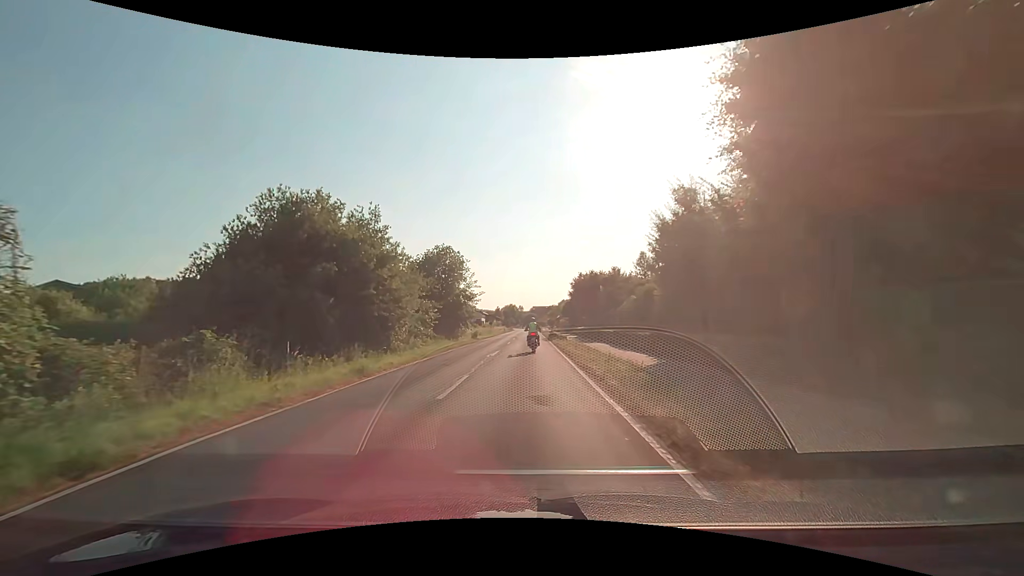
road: secondary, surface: asphalt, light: Day
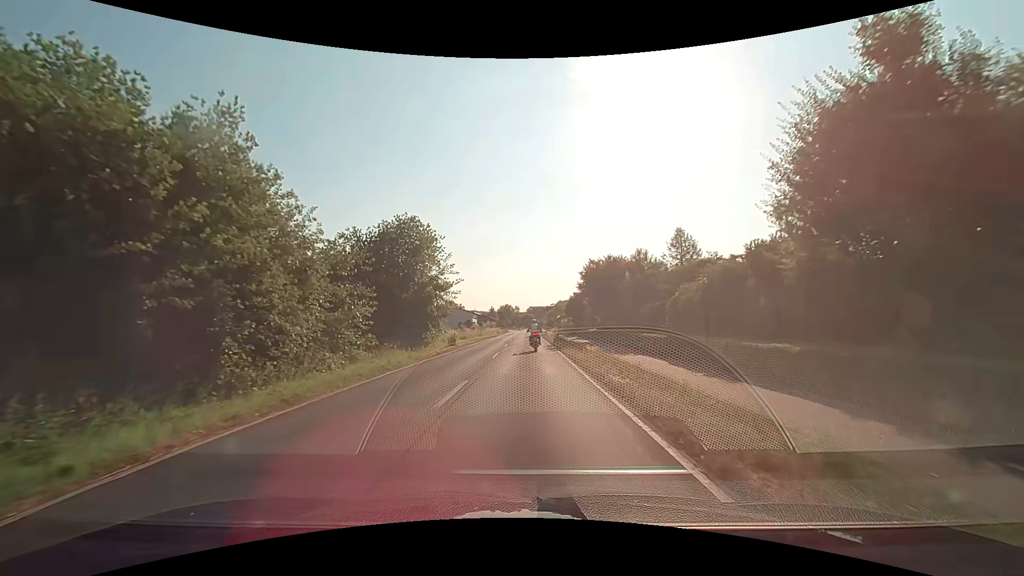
(0.0, +13.0) m; 0°
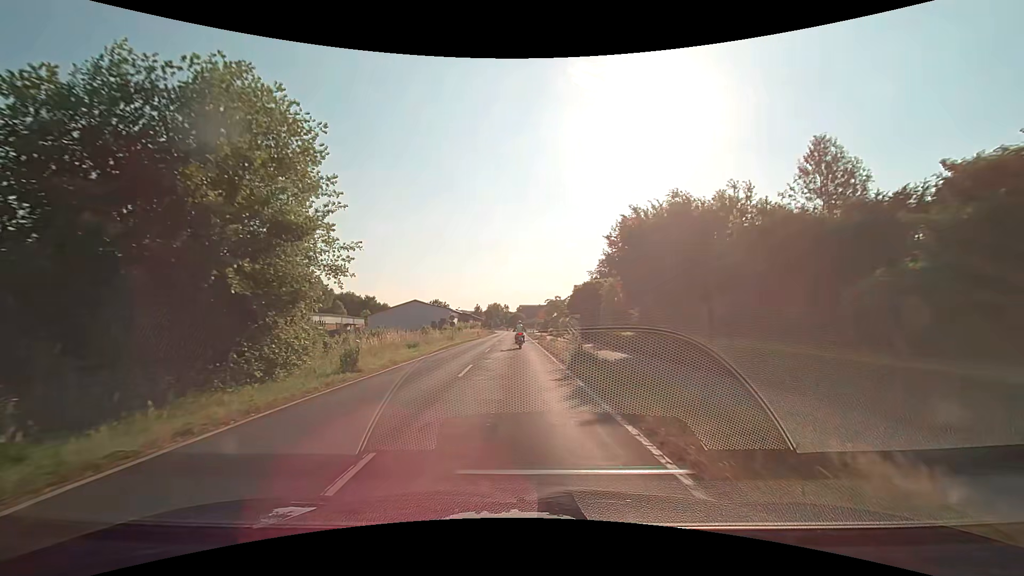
(+0.2, +19.2) m; +1°
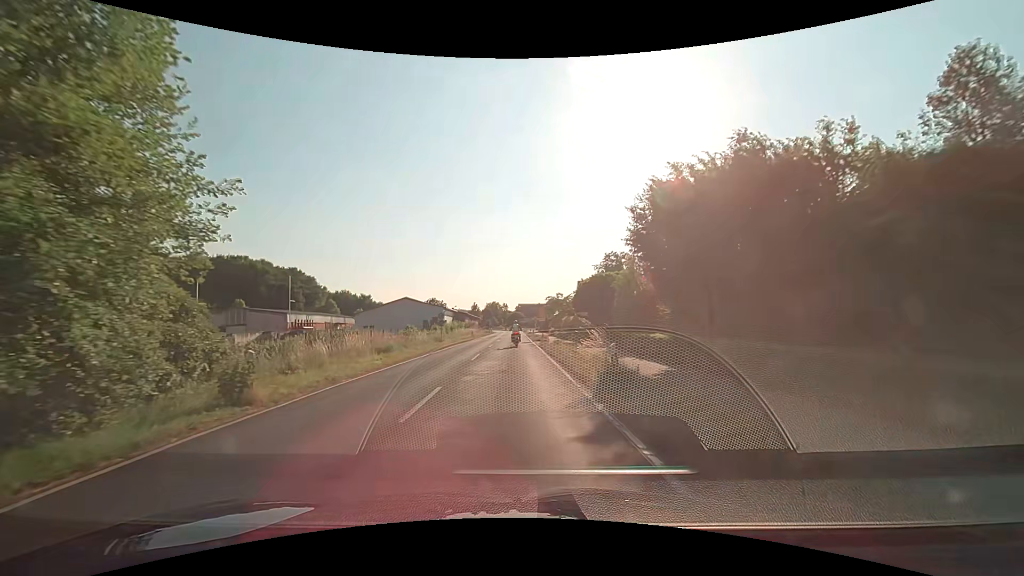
(0.0, +6.4) m; 0°
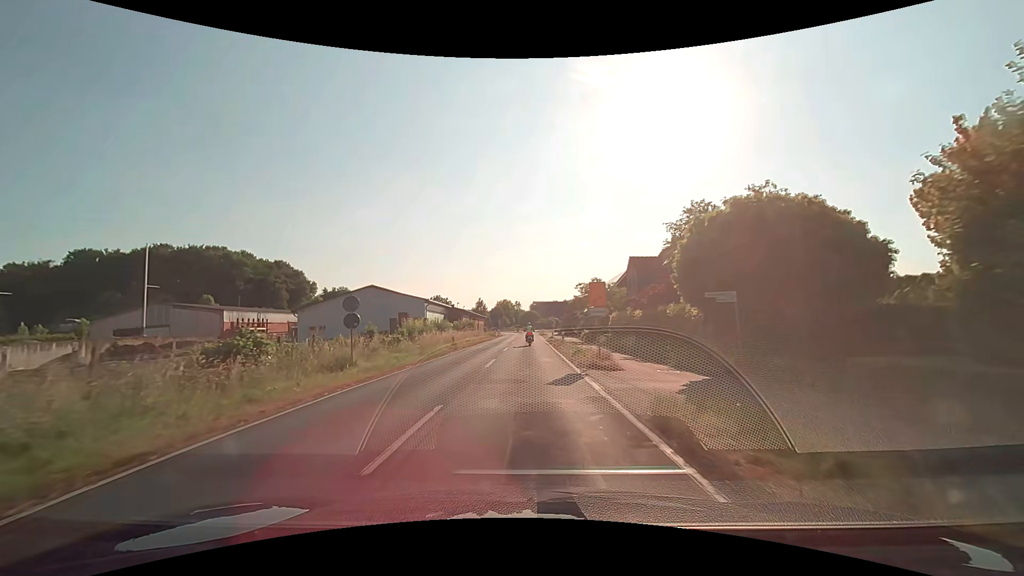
(-0.5, +26.6) m; -2°
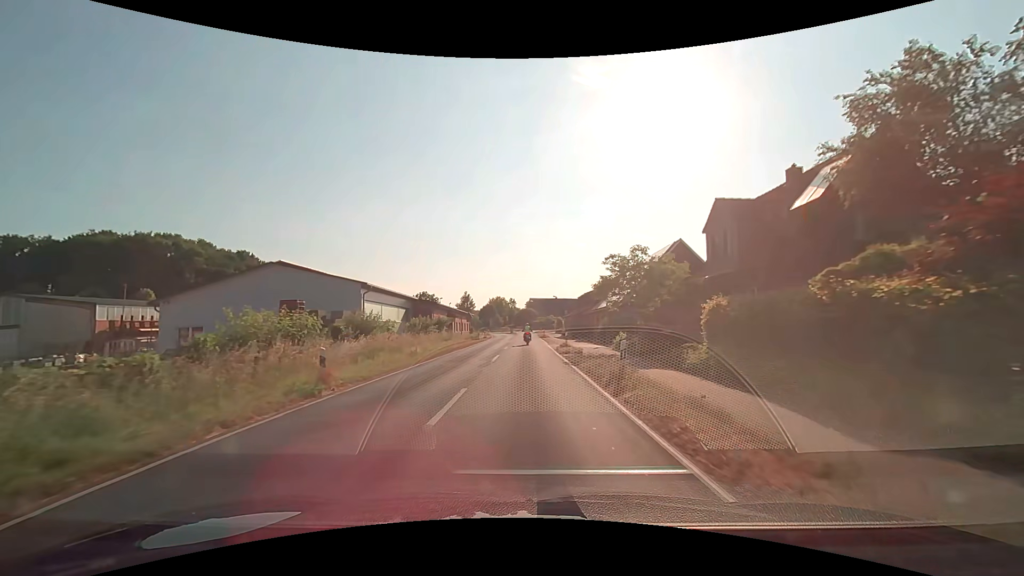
(+0.1, +21.3) m; +1°
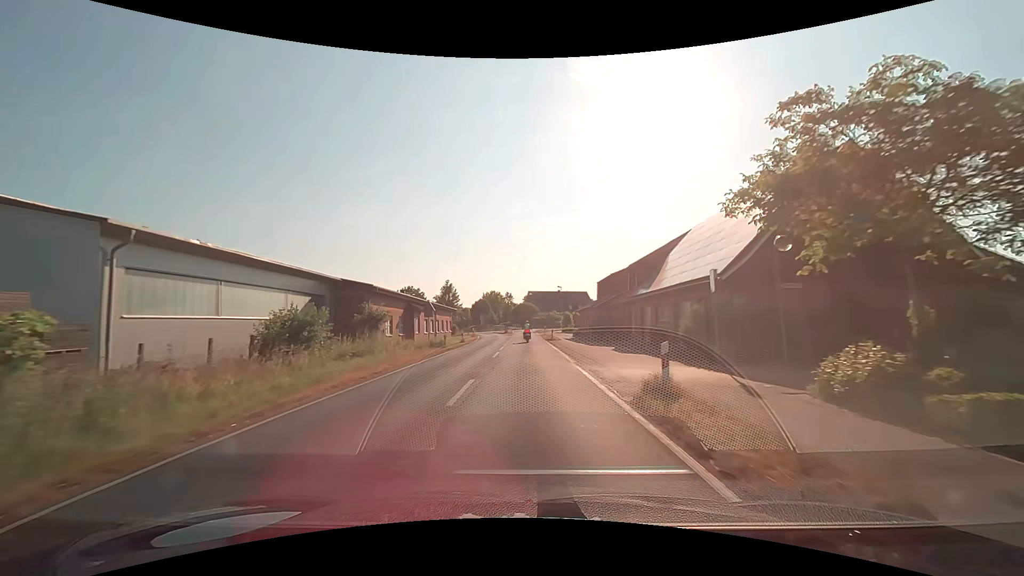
(+0.1, +22.2) m; 0°
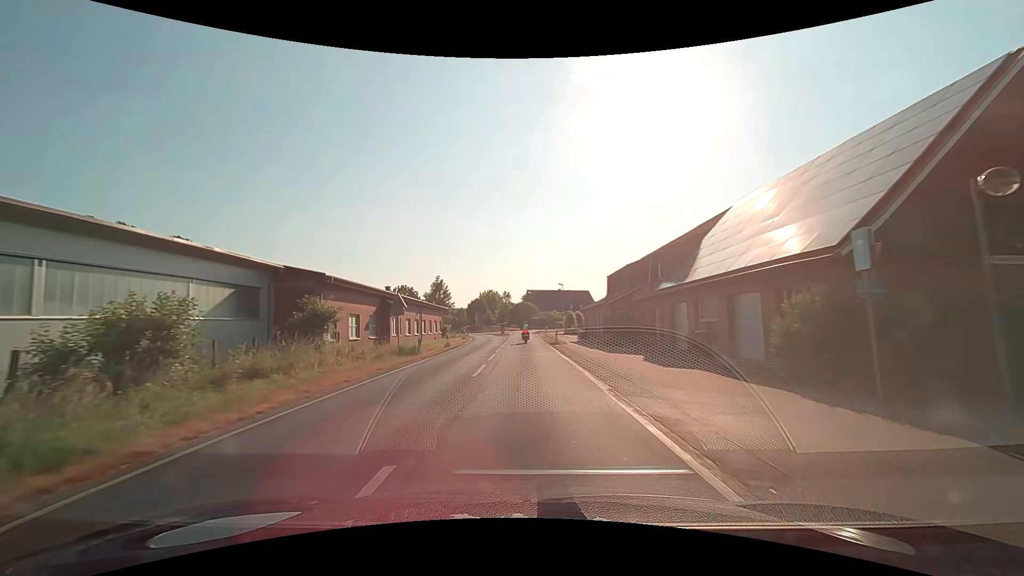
(0.0, +7.4) m; 0°
(0, +10) (0, +20) (0, +30) (0, +40) (0, +50) (0, +60) (0, +70) (0, +80) (+3, +90) (+4, +99) m
